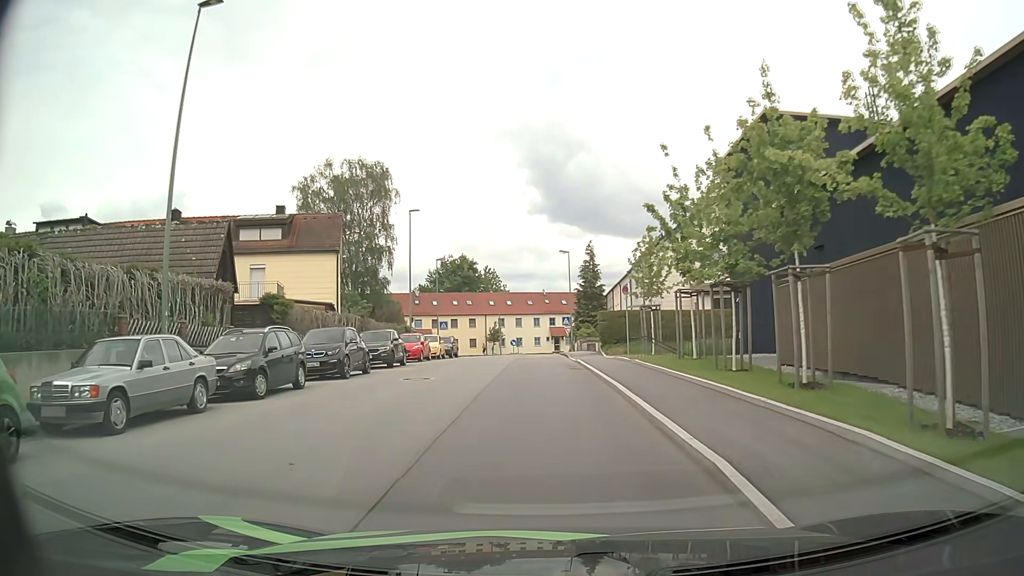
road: residential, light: Day
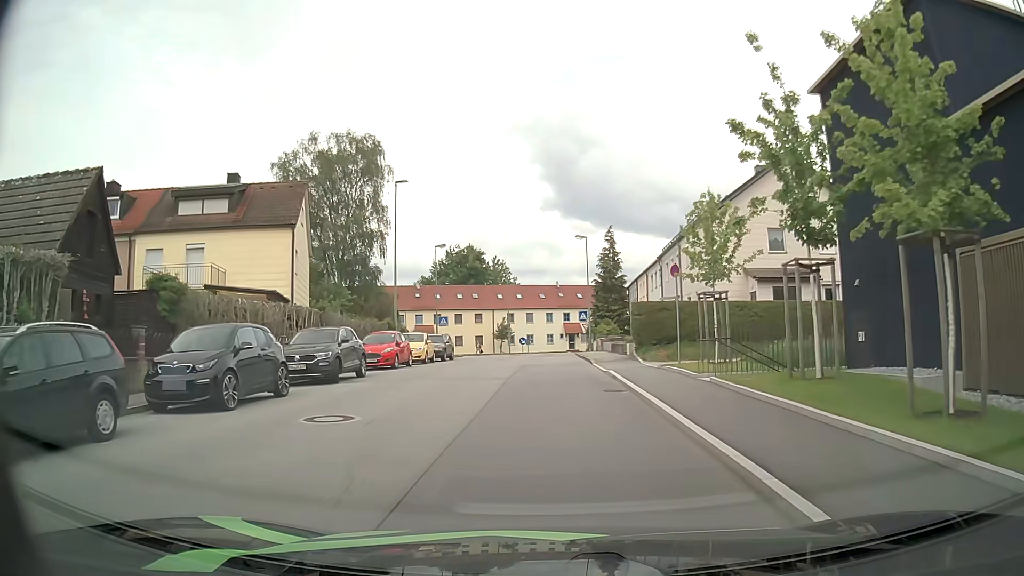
(-0.1, +8.6) m; -1°
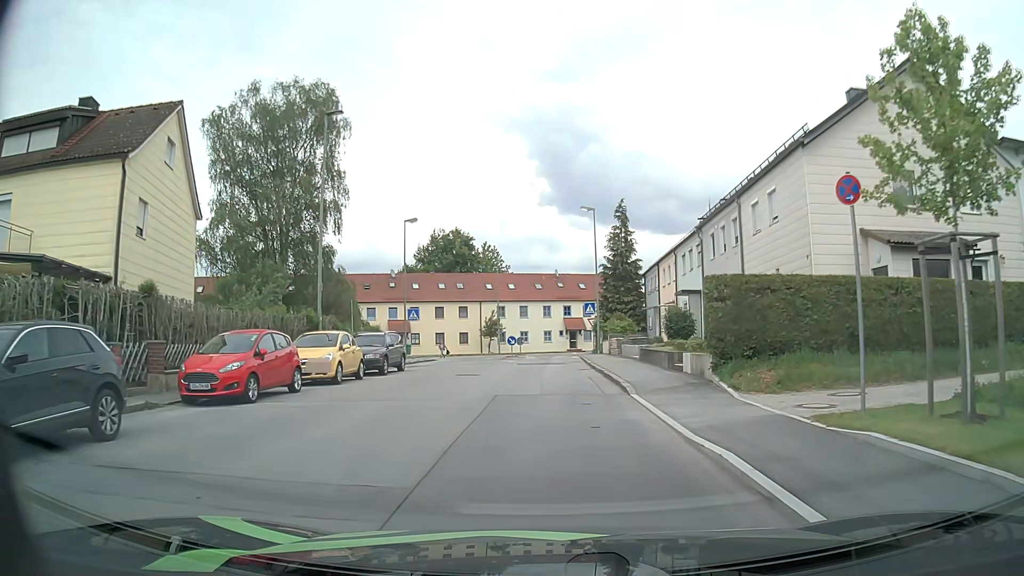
(0.0, +12.7) m; 0°
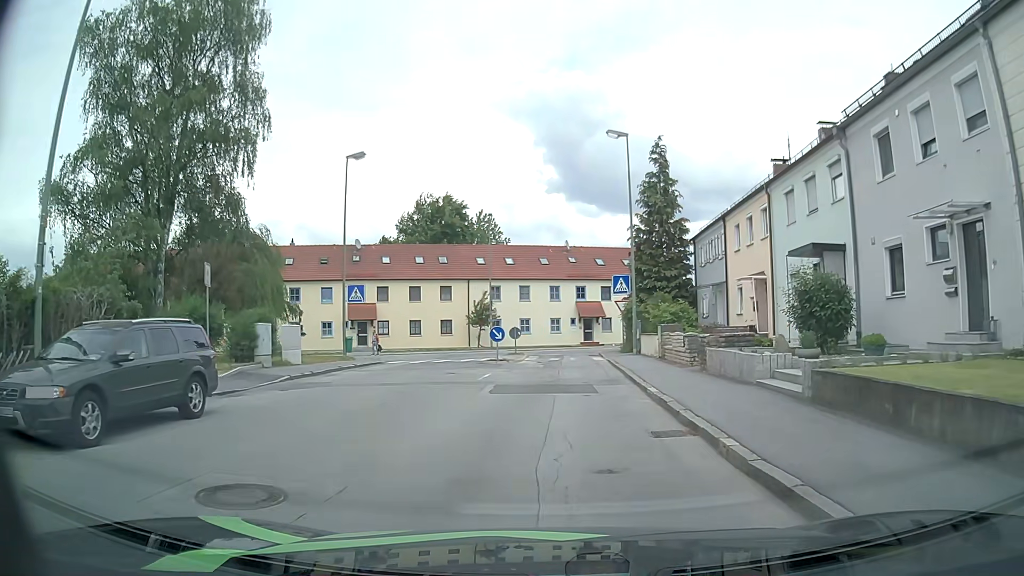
(-0.1, +16.2) m; -2°
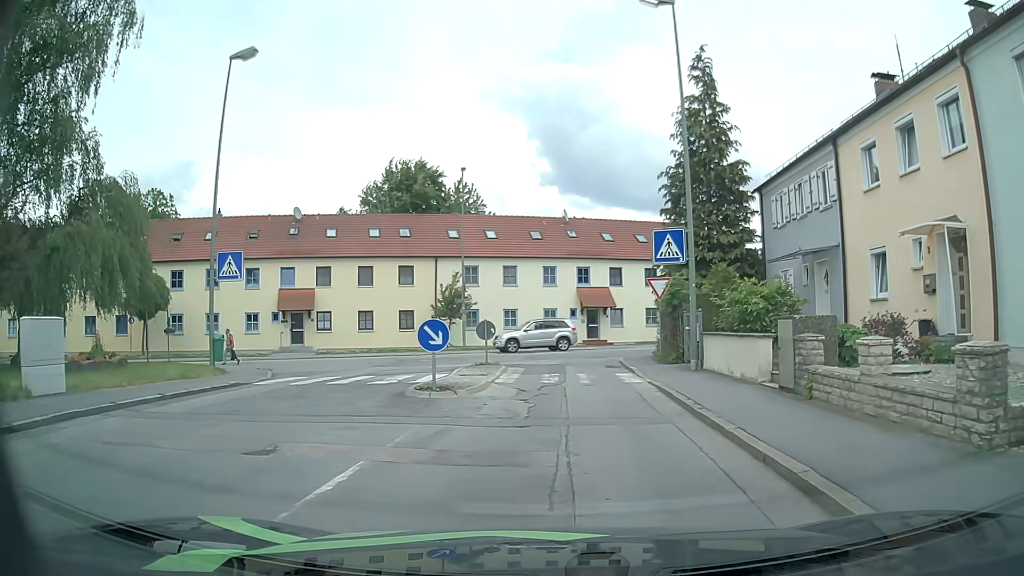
(+0.1, +13.0) m; +1°
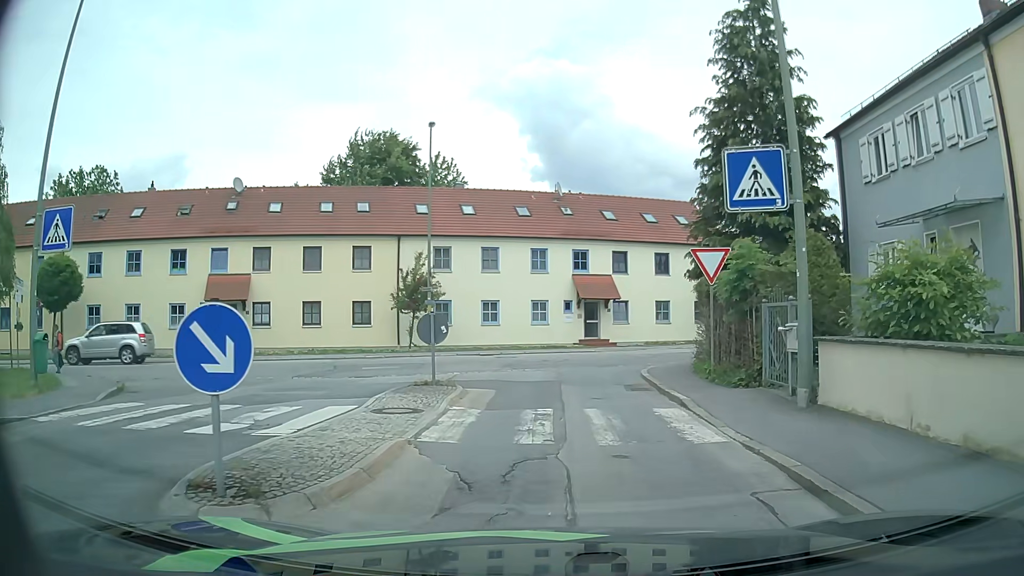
(0.0, +7.9) m; -1°
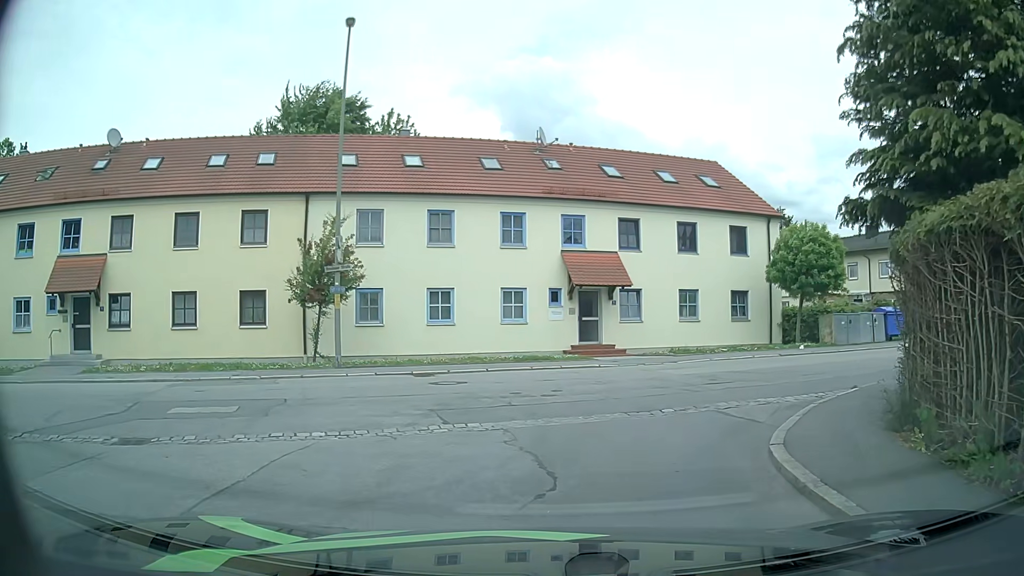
(+0.4, +11.0) m; +3°
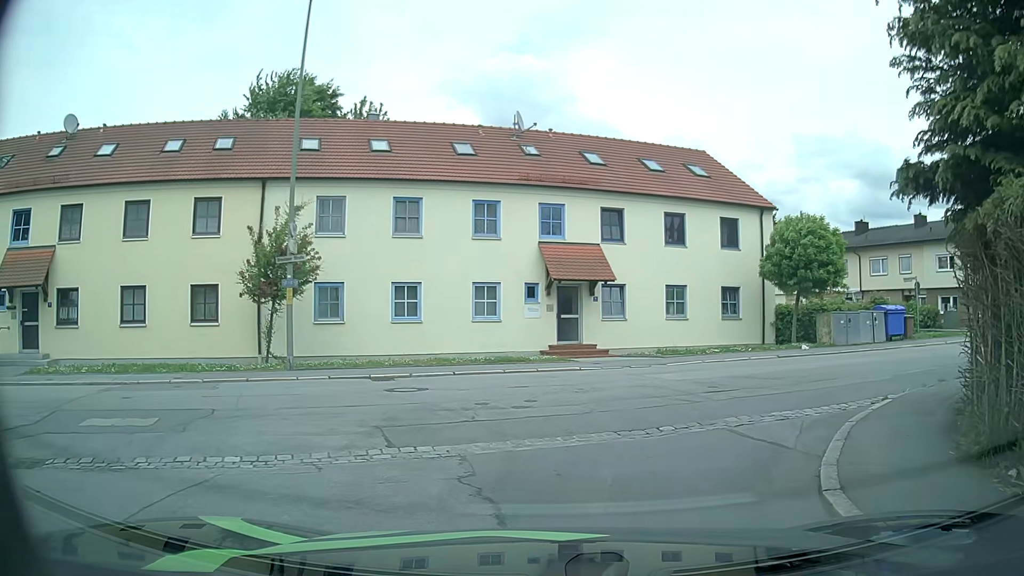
(0.0, +1.9) m; +3°
